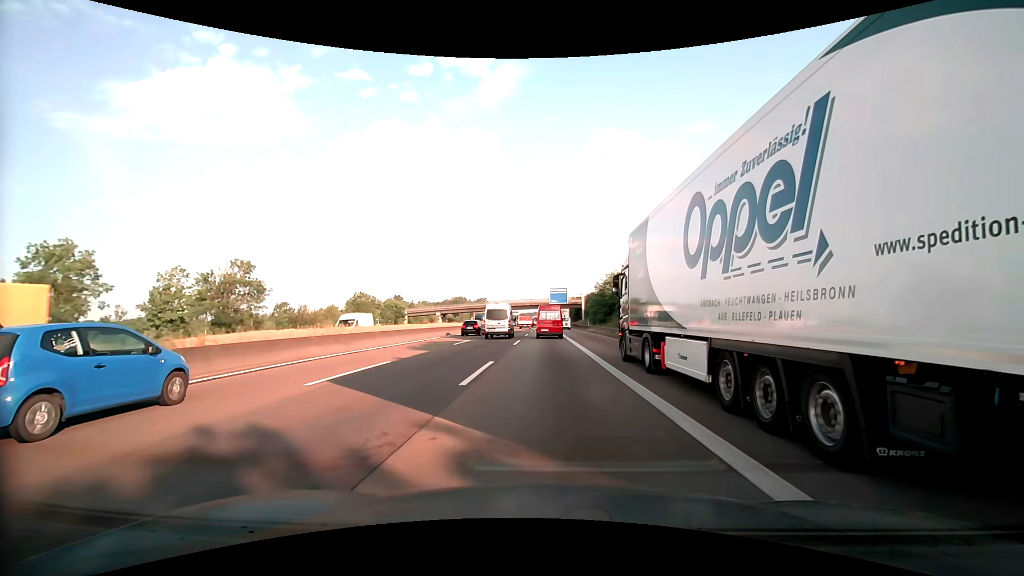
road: motorway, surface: asphalt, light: Day
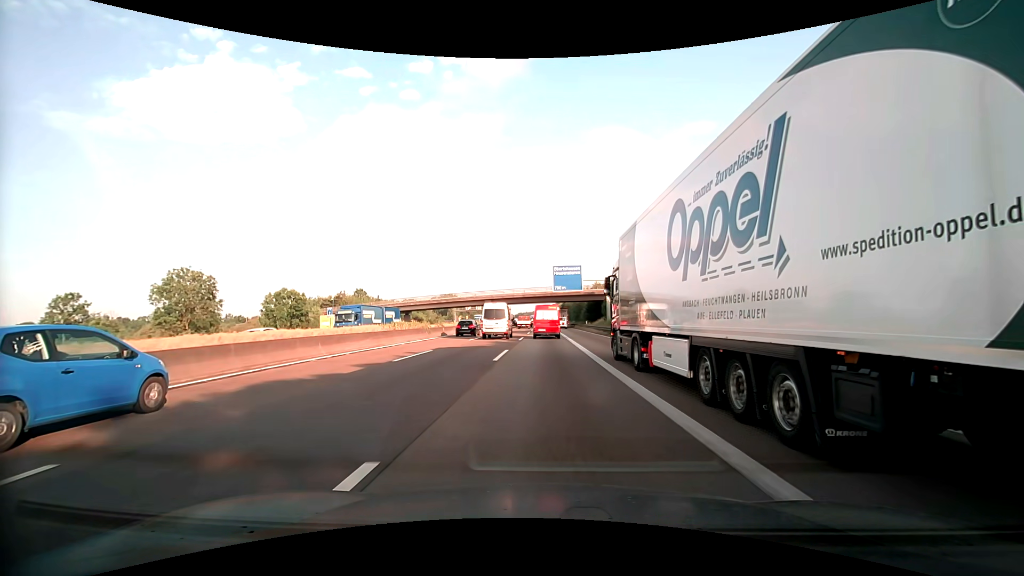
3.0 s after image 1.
(0.0, +47.6) m; 0°
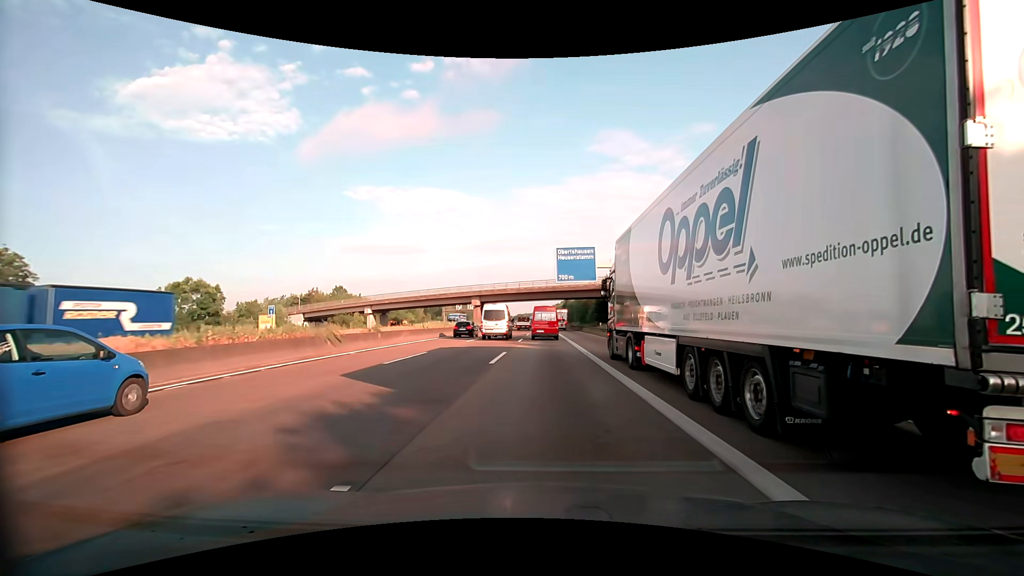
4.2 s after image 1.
(0.0, +18.9) m; 0°
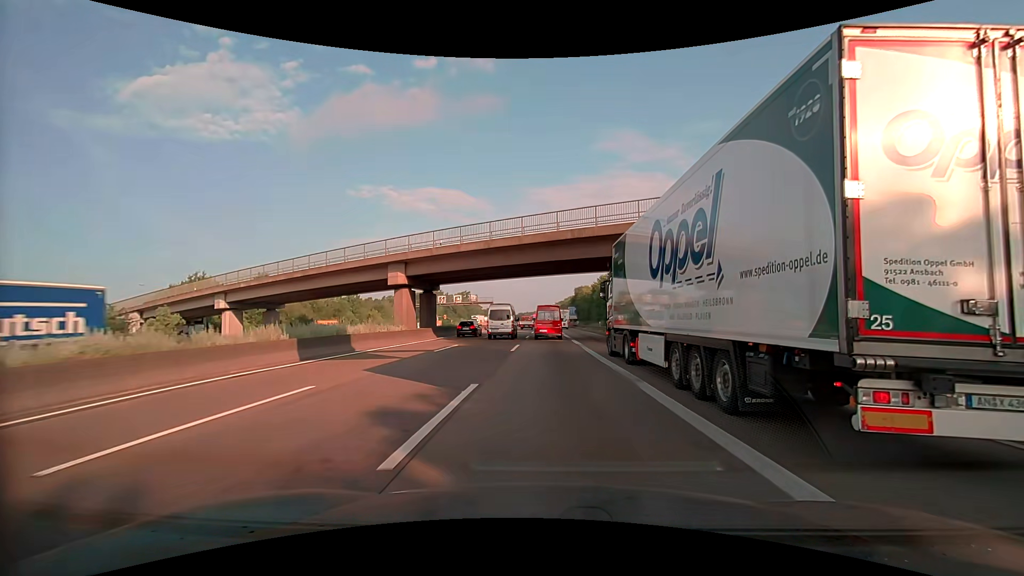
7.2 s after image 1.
(-0.3, +47.5) m; 0°
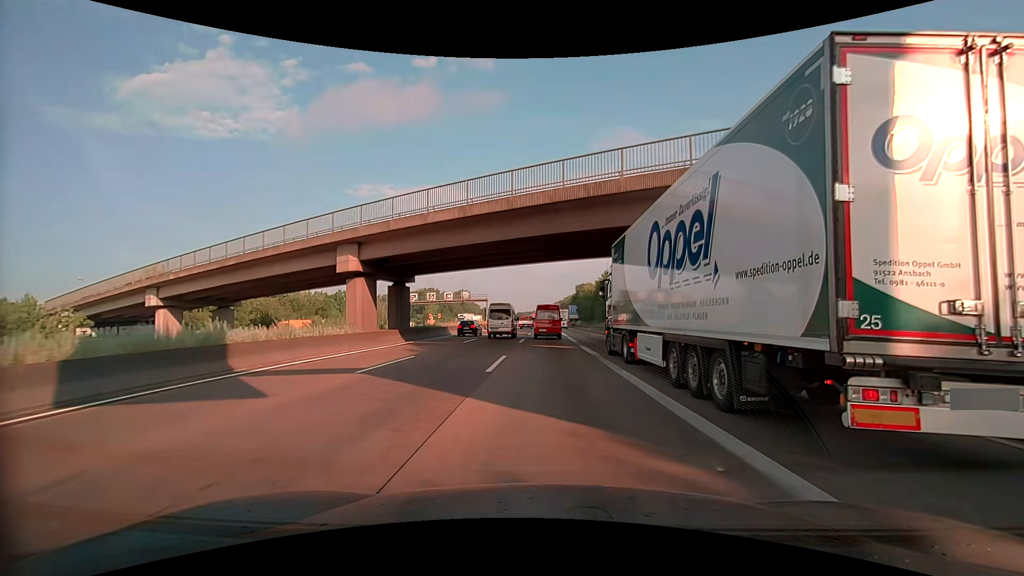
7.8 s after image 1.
(0.0, +9.5) m; 0°
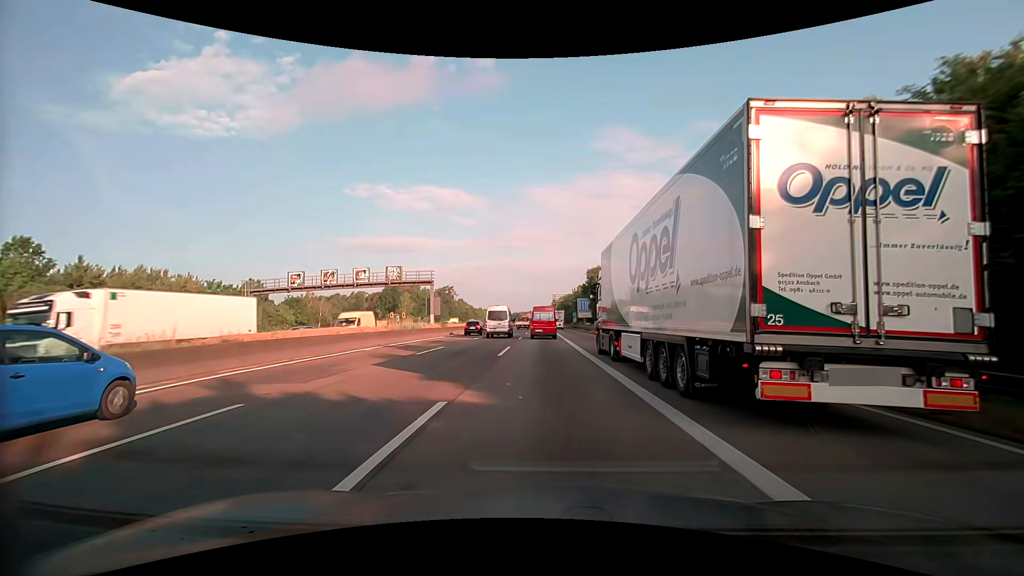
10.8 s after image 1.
(+0.1, +46.8) m; 0°
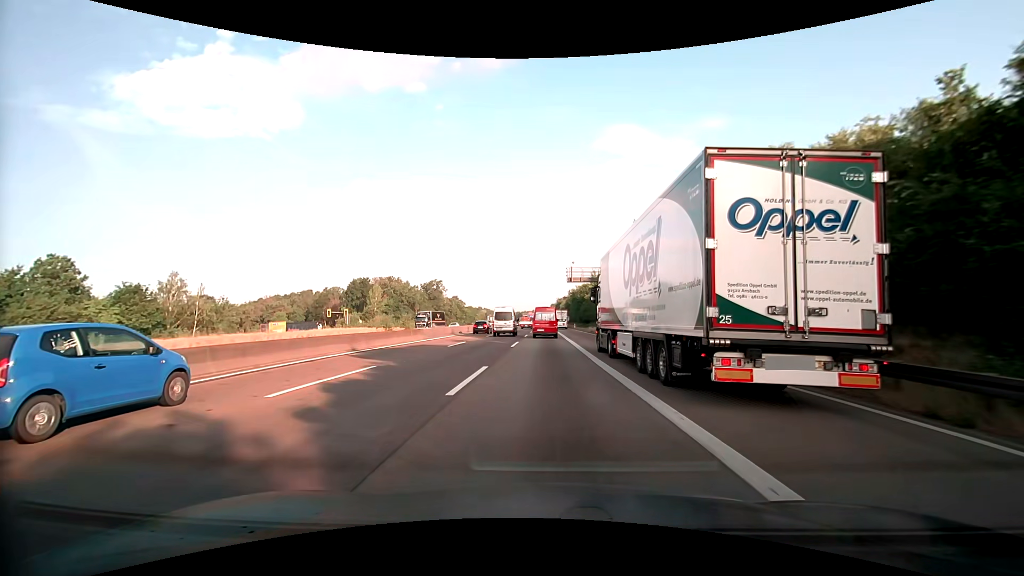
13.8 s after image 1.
(0.0, +47.4) m; 0°
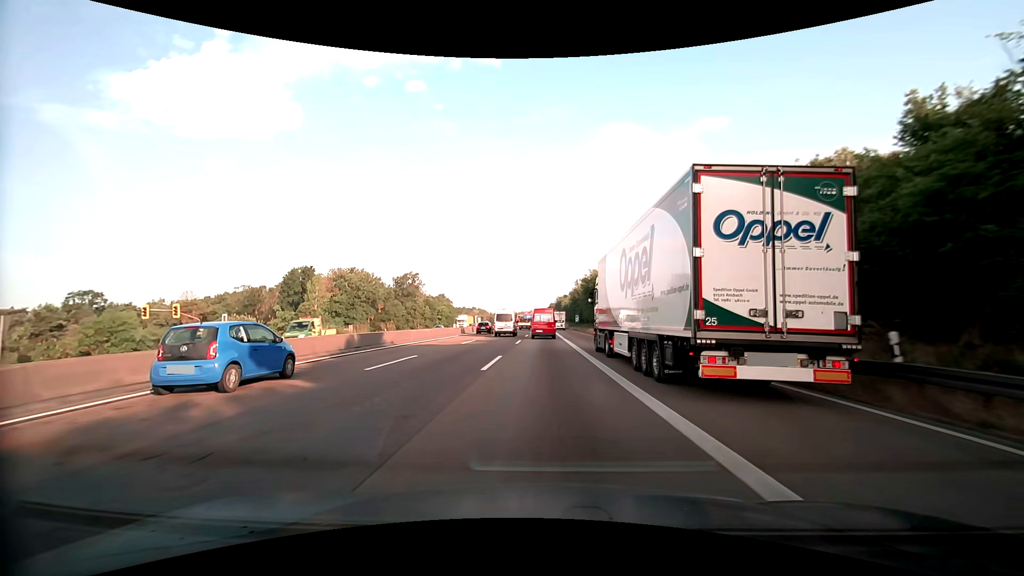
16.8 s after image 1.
(+0.1, +48.8) m; 0°
(0, +10) (0, +20) (0, +30) (0, +40) (0, +50) (0, +60) (0, +70) (0, +80) (0, +90) (0, +100) m
